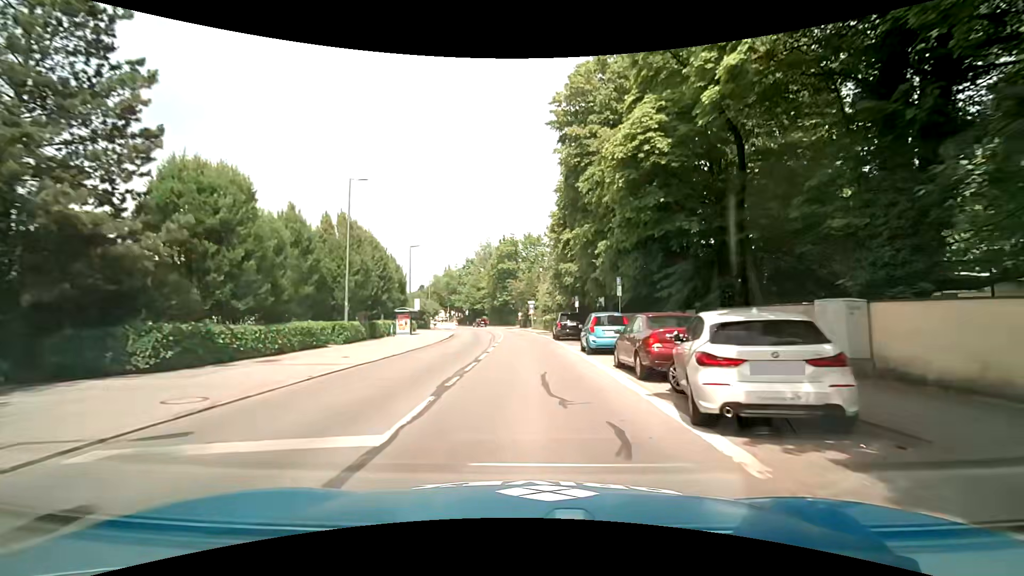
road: secondary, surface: asphalt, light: Day
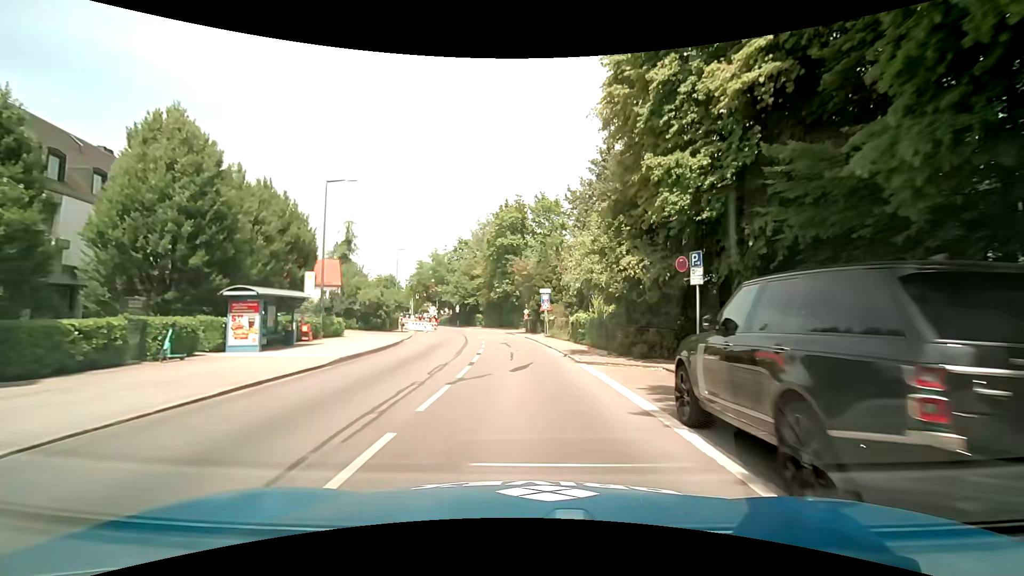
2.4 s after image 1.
(-0.3, +28.1) m; -1°
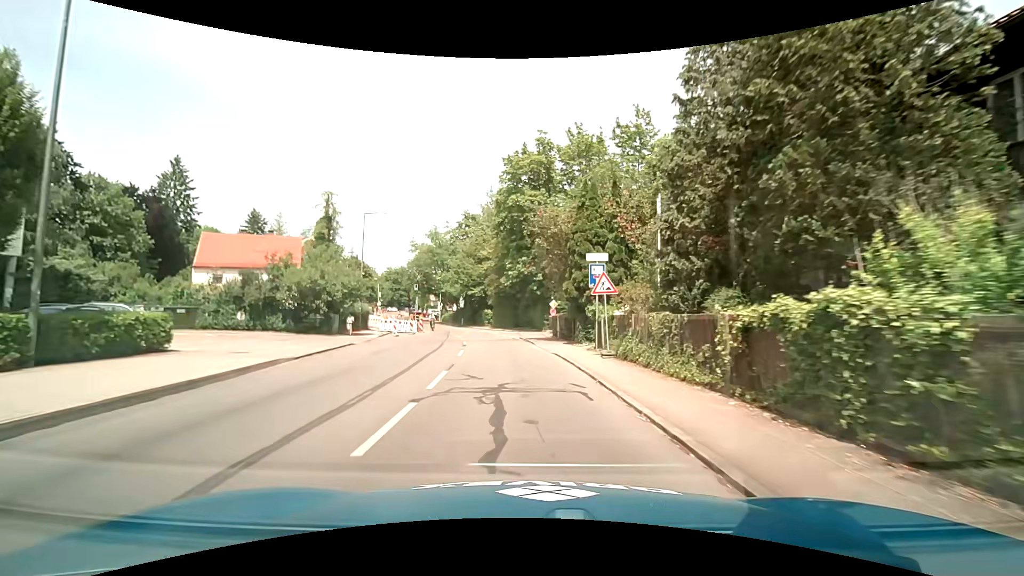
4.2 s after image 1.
(-0.5, +20.6) m; -2°
